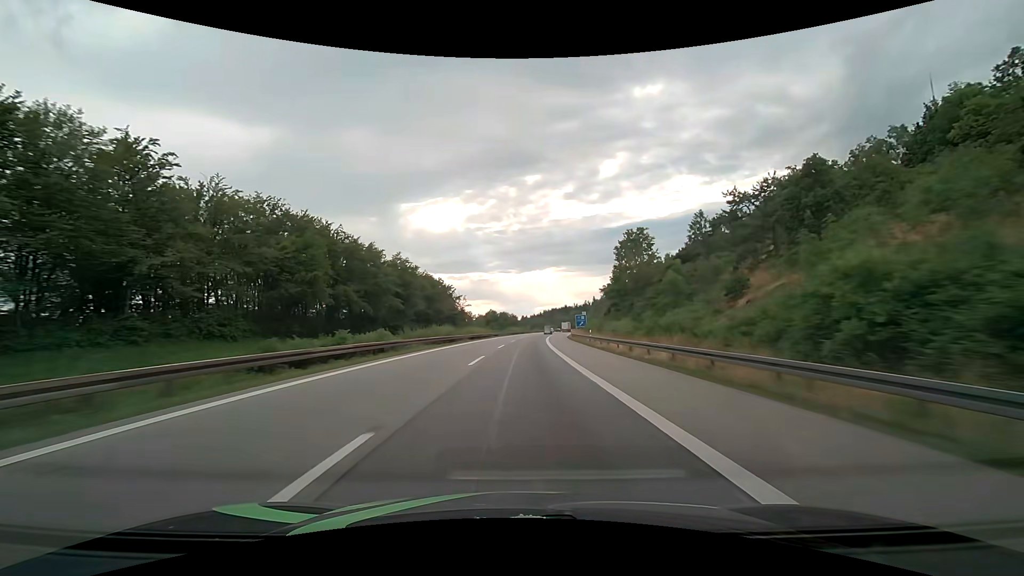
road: motorway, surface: asphalt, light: Day
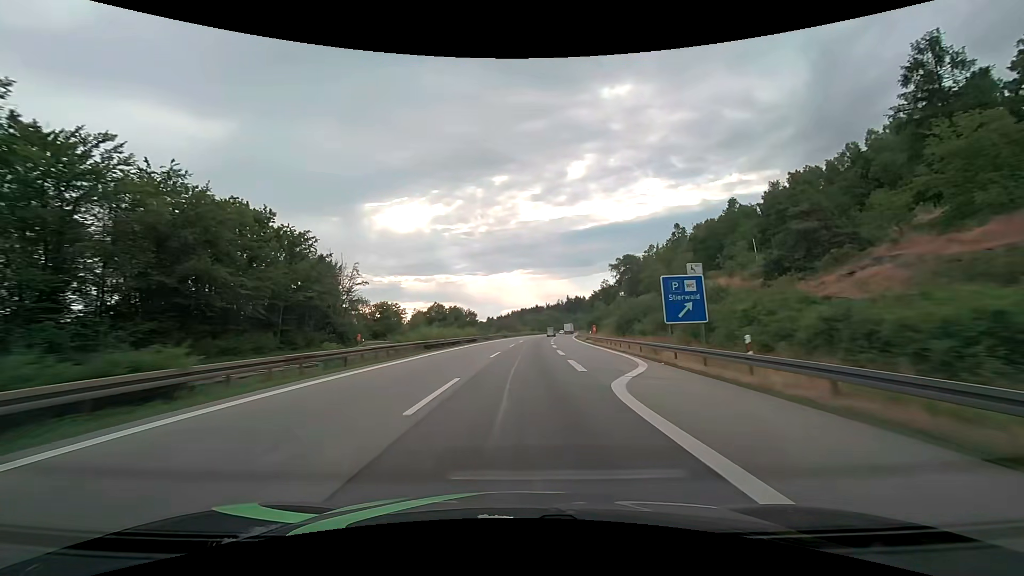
(+3.0, +82.0) m; +4°
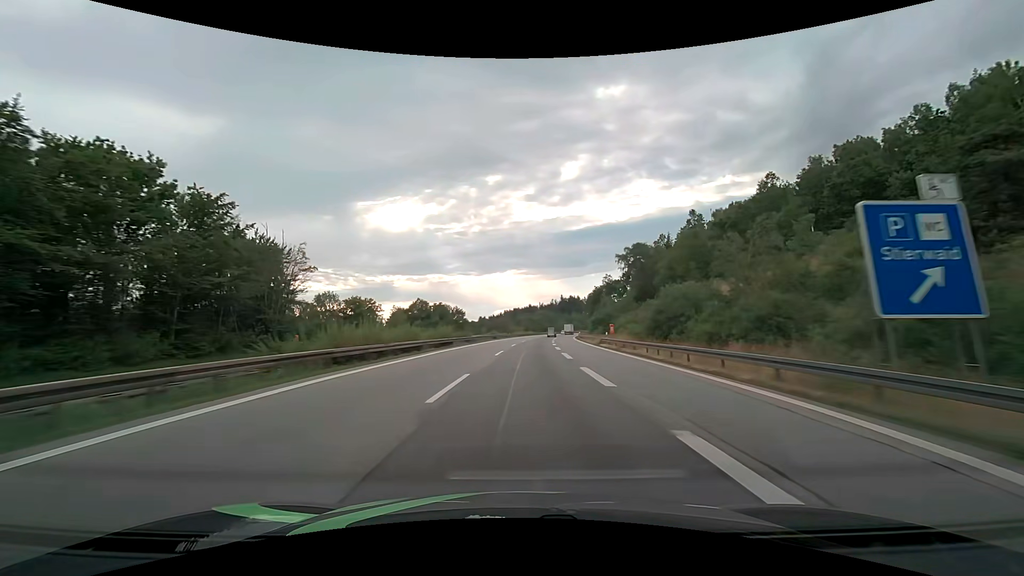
(0.0, +16.7) m; 0°
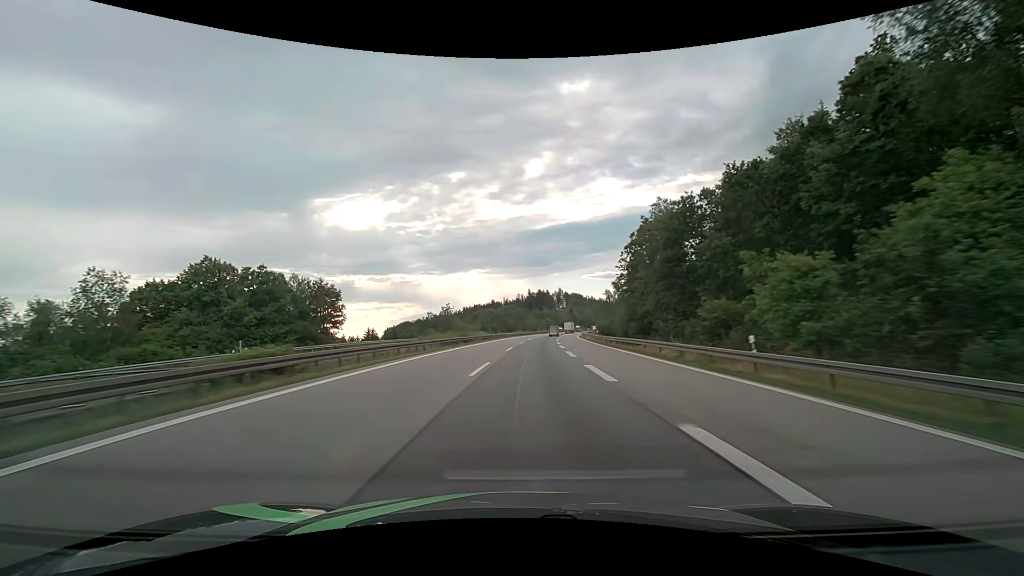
(+3.8, +84.9) m; +4°
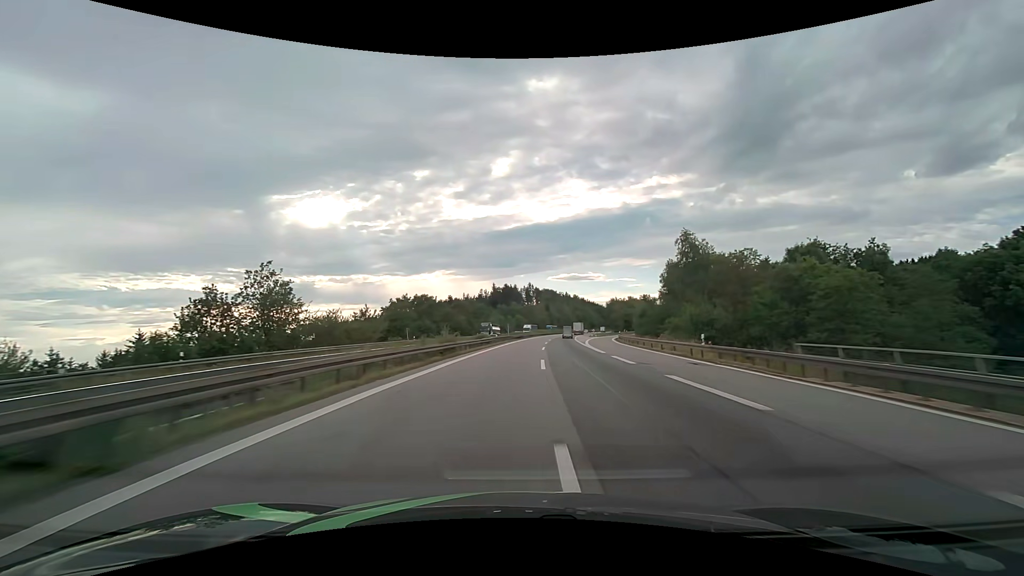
(+2.4, +87.8) m; +4°
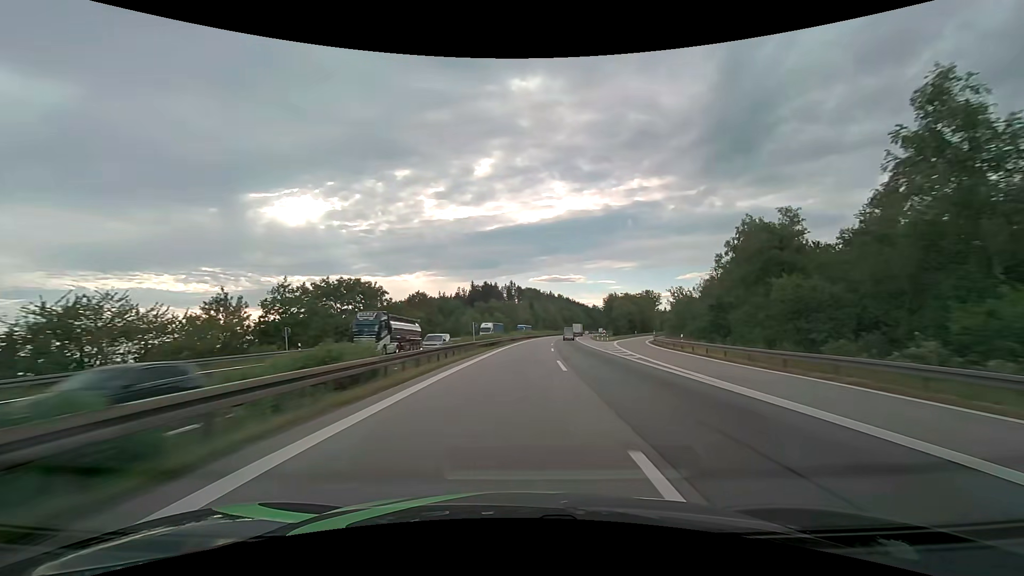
(+0.6, +36.6) m; +2°
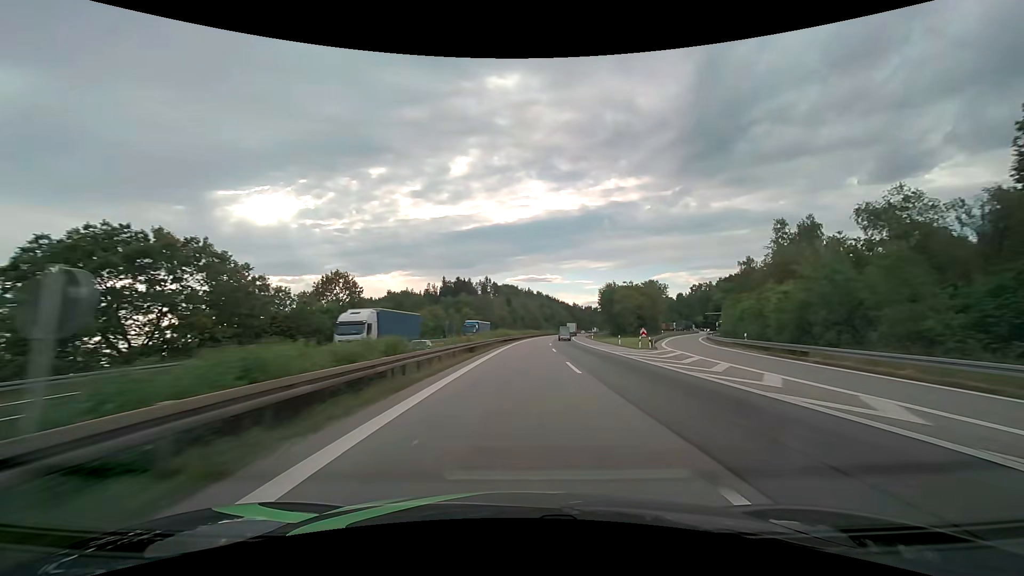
(+0.9, +37.6) m; +3°
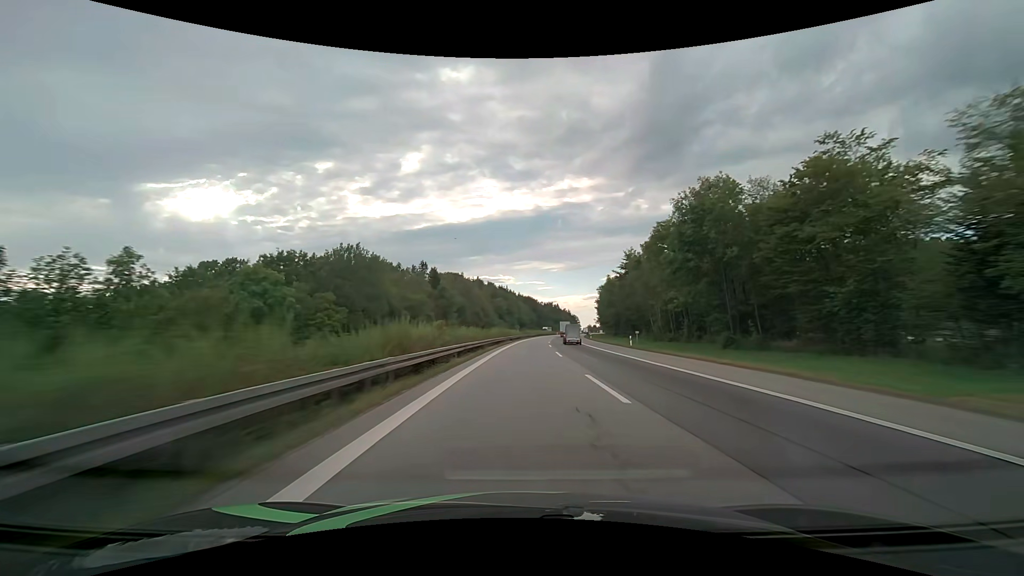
(+4.7, +98.2) m; +5°
(0, +10) (0, +20) (0, +30) (+1, +40) (+1, +50) (+2, +60) (+2, +70) (+3, +80) (+4, +90) (+5, +100) m
